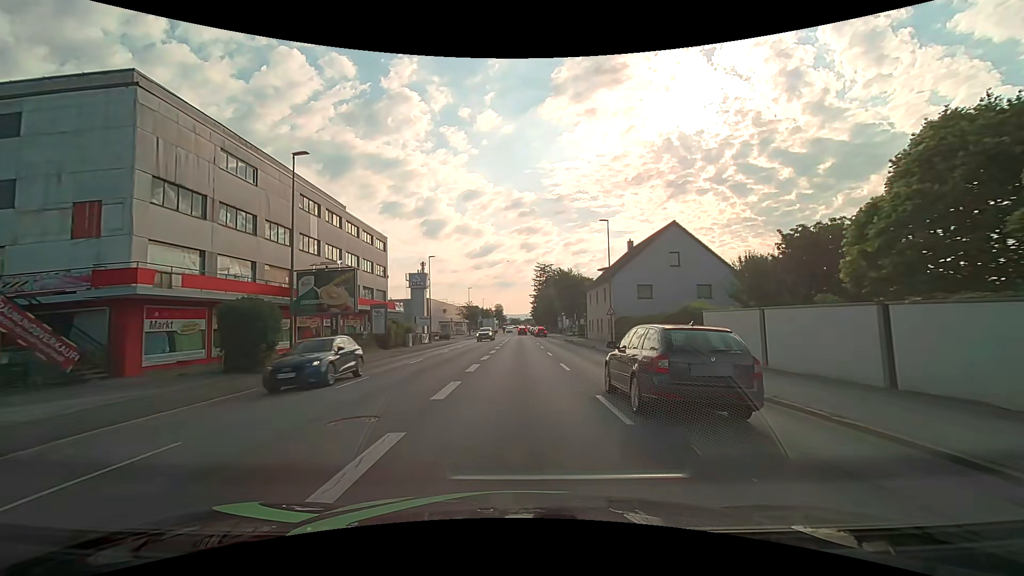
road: tertiary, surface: asphalt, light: Day
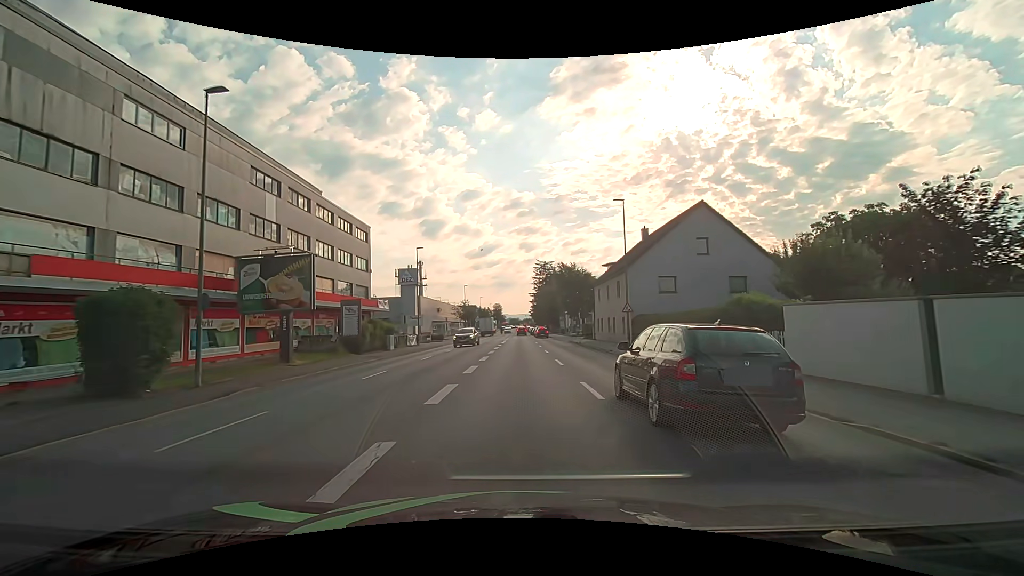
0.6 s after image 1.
(0.0, +6.6) m; 0°
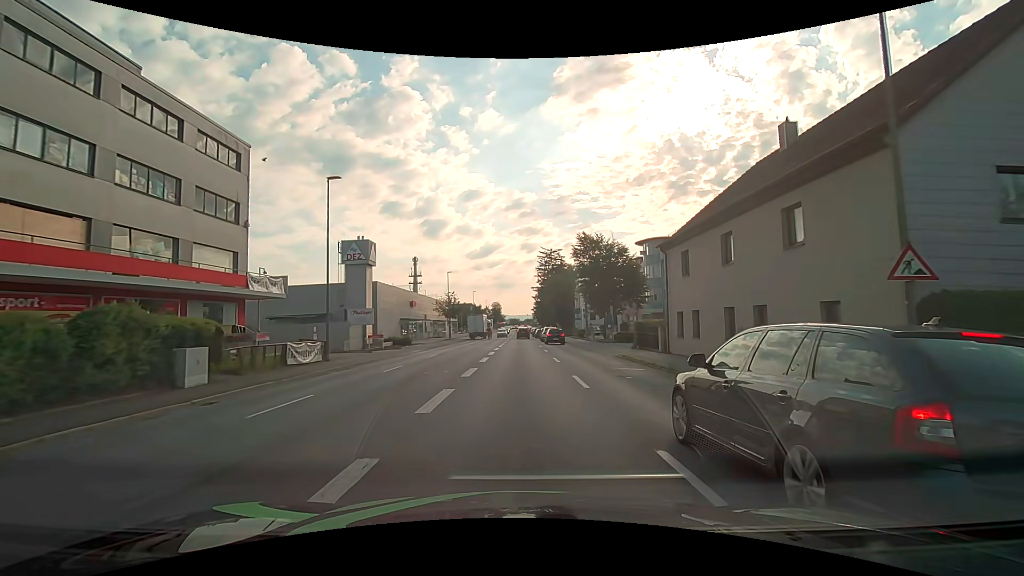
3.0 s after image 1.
(+0.1, +24.7) m; 0°
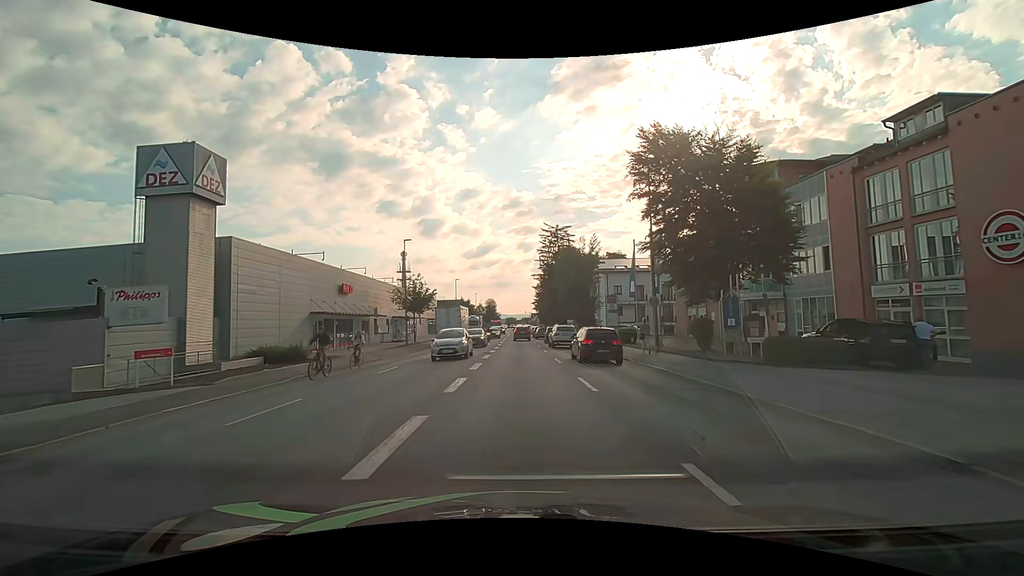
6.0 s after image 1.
(0.0, +27.5) m; 0°
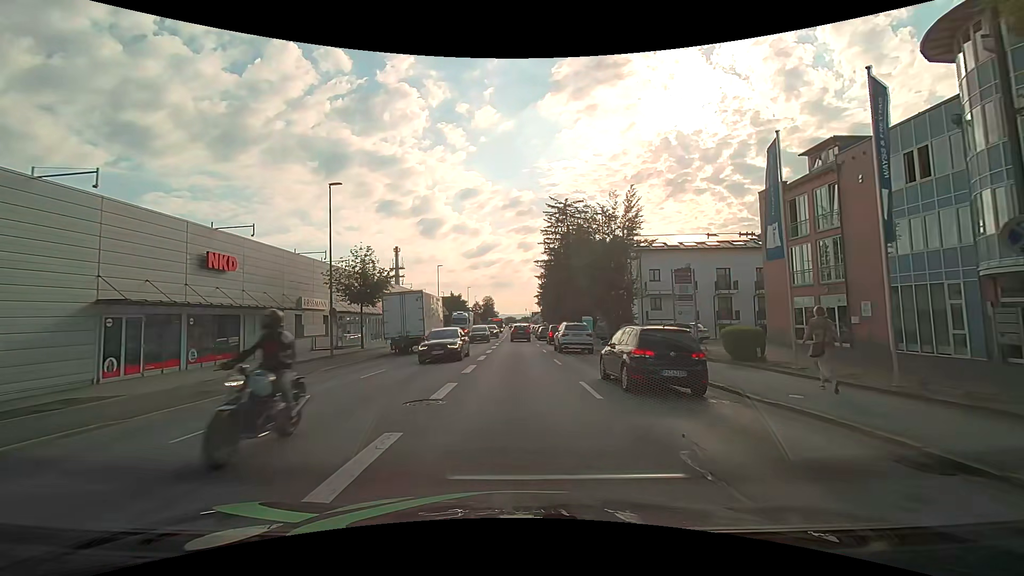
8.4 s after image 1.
(0.0, +19.1) m; 0°
(0, +10) (0, +20) (0, +30) (0, +40) (0, +50) (0, +60) (0, +70) (-1, +80) (-1, +90) (-2, +100) m
